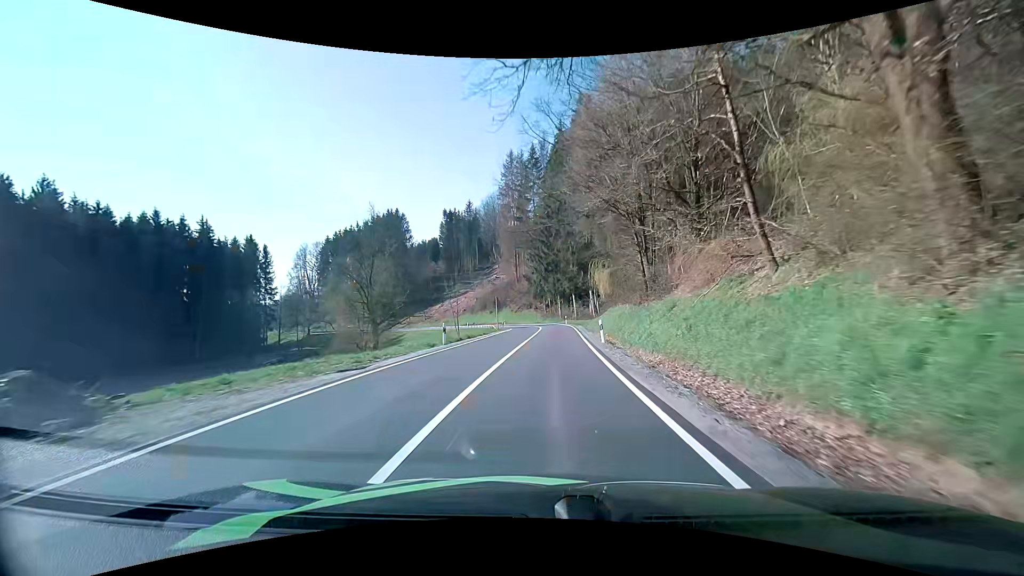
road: secondary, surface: asphalt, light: Day
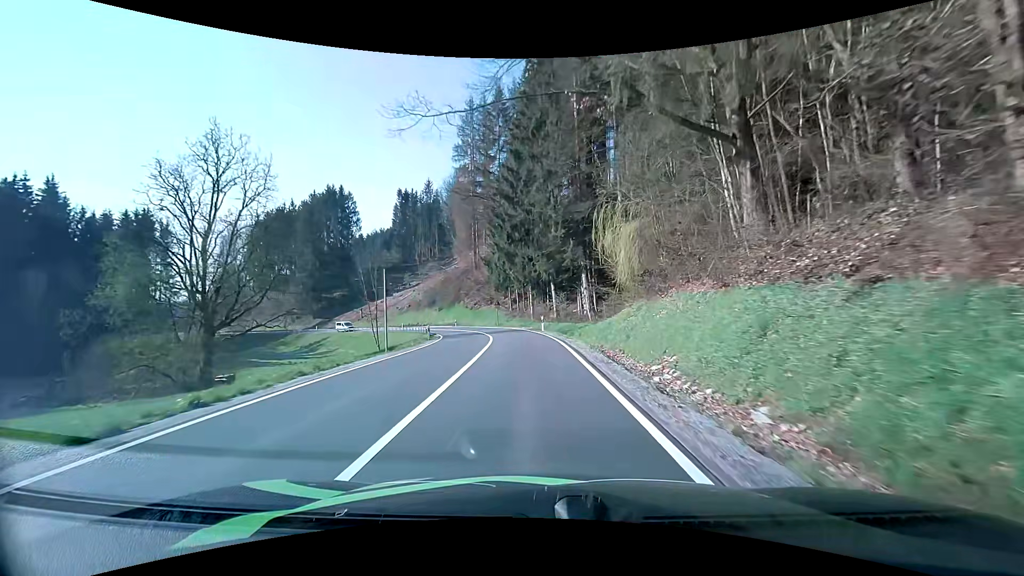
(+1.1, +27.2) m; +4°
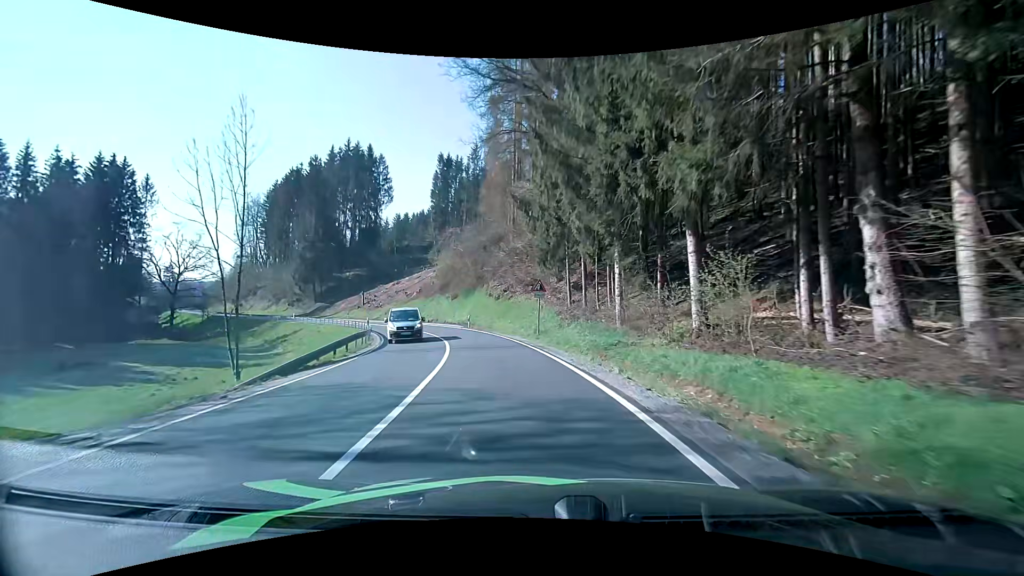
(-1.4, +33.0) m; -7°
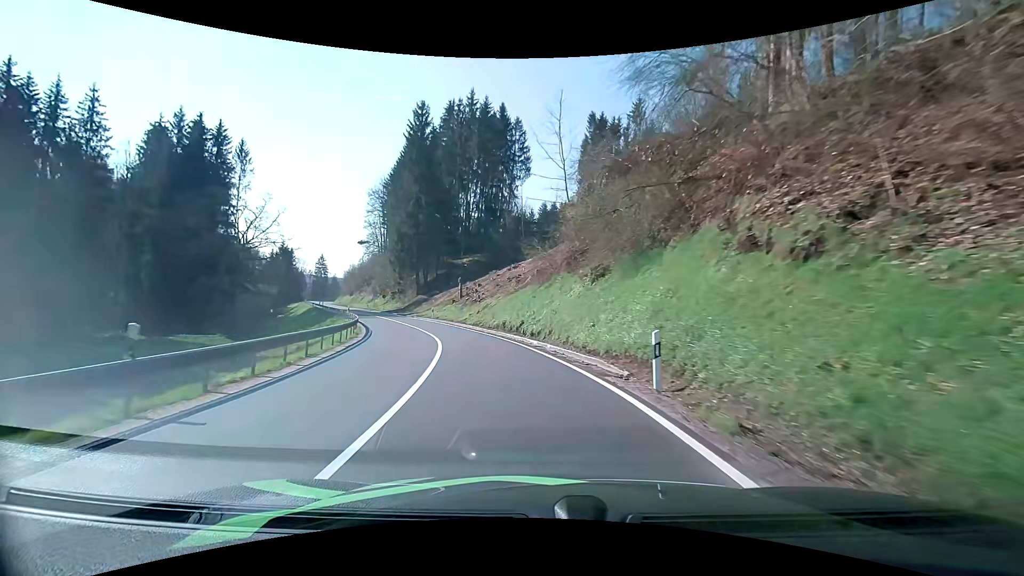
(-4.3, +32.6) m; -17°
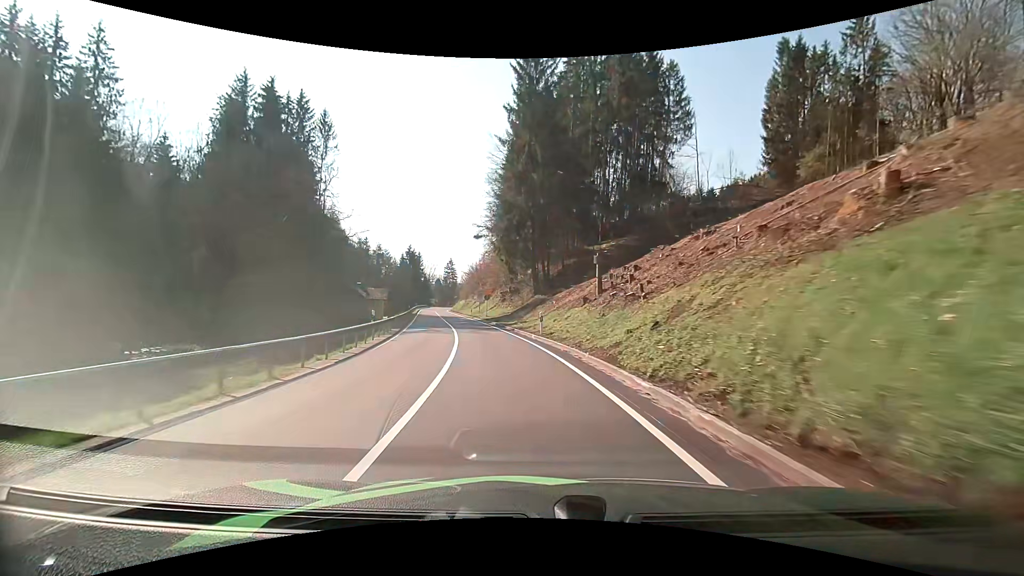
(-3.5, +25.7) m; -15°
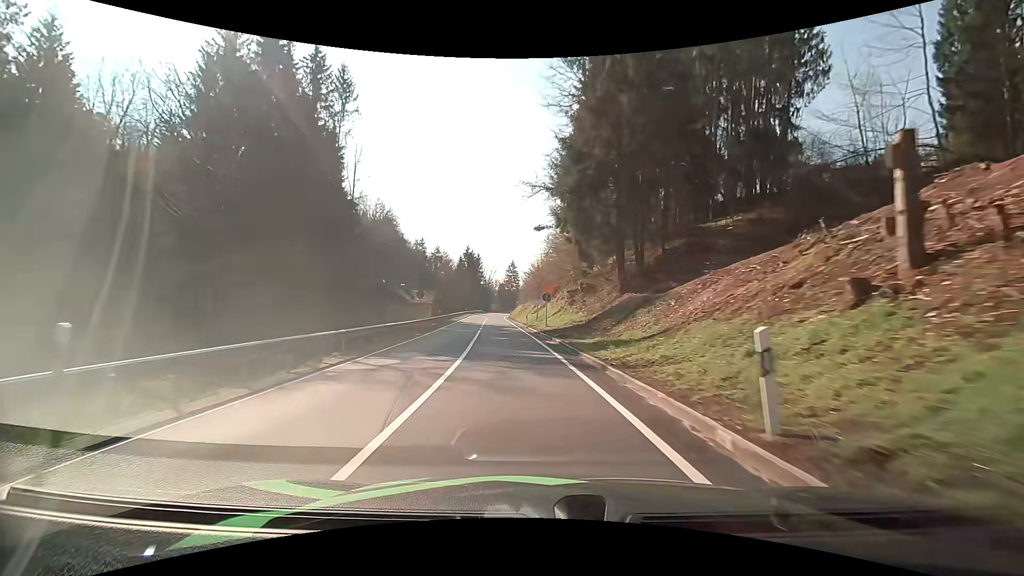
(-1.4, +18.2) m; -8°
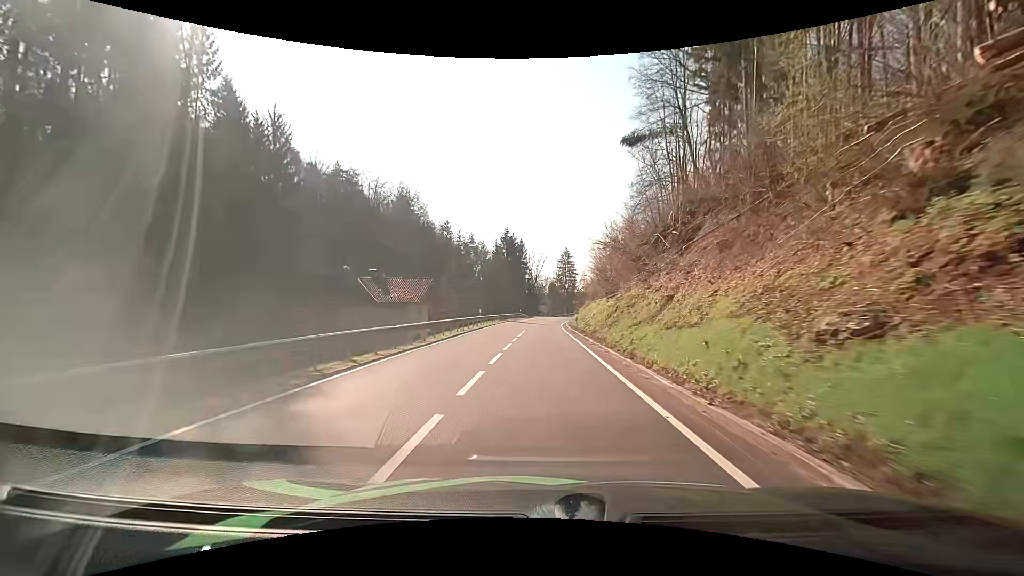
(-3.7, +45.2) m; -6°
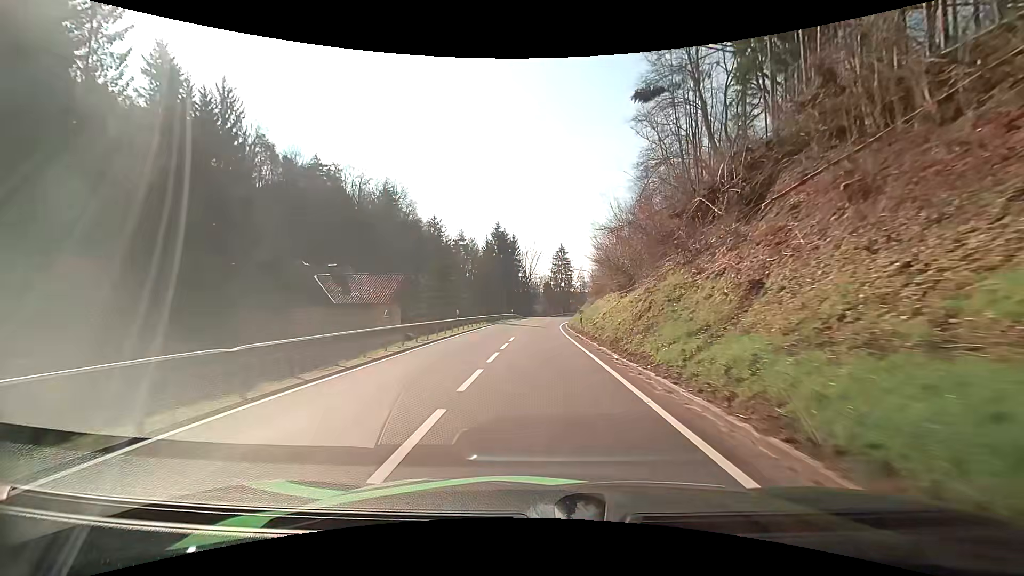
(+0.1, +8.7) m; +1°
(0, +10) (0, +20) (0, +30) (0, +40) (0, +50) (+1, +60) (+2, +70) (+4, +80) (+7, +89) (+11, +98) m
